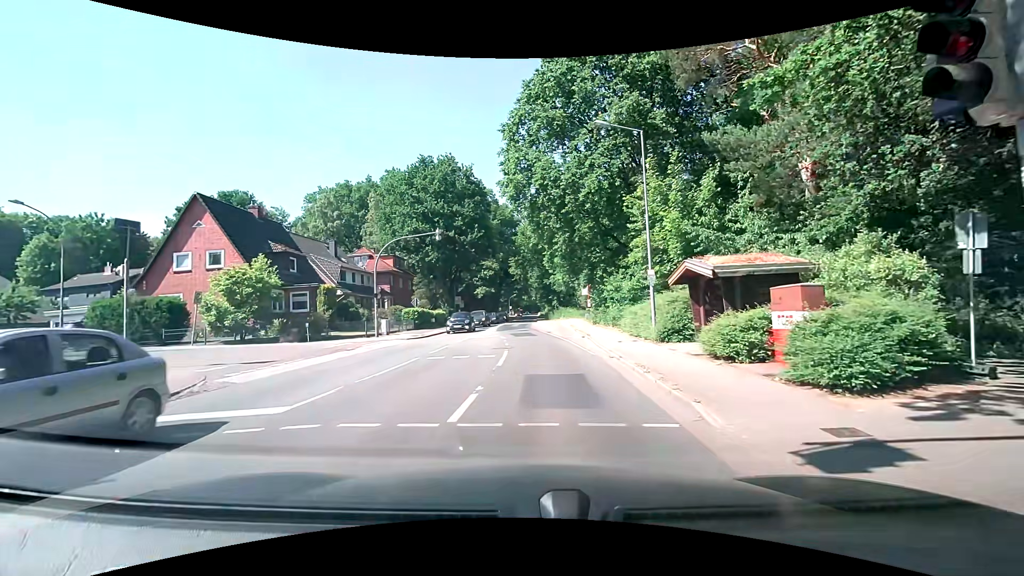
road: secondary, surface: asphalt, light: Day
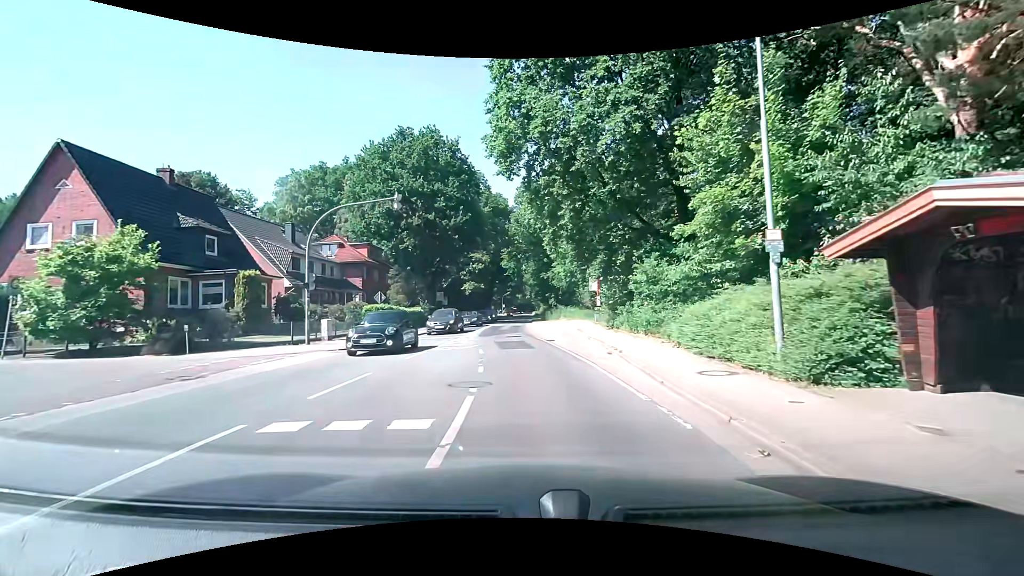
(-0.1, +9.6) m; +1°
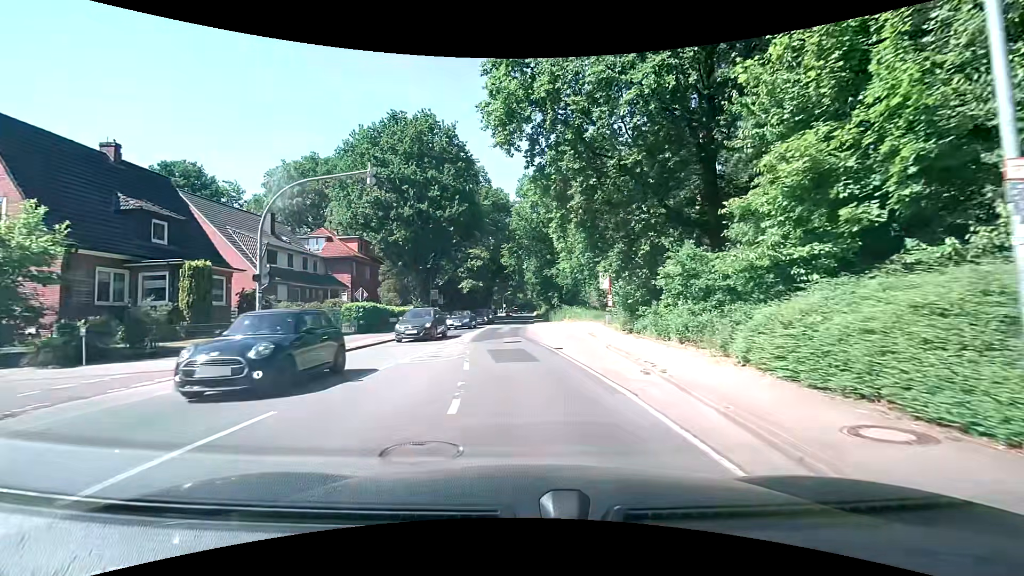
(0.0, +4.4) m; +2°
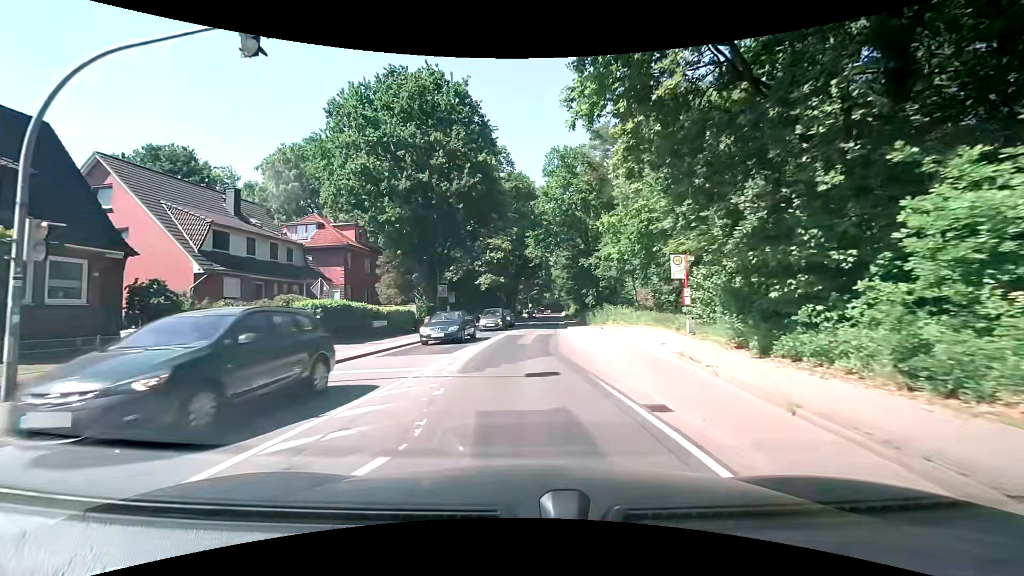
(-0.7, +10.3) m; -5°
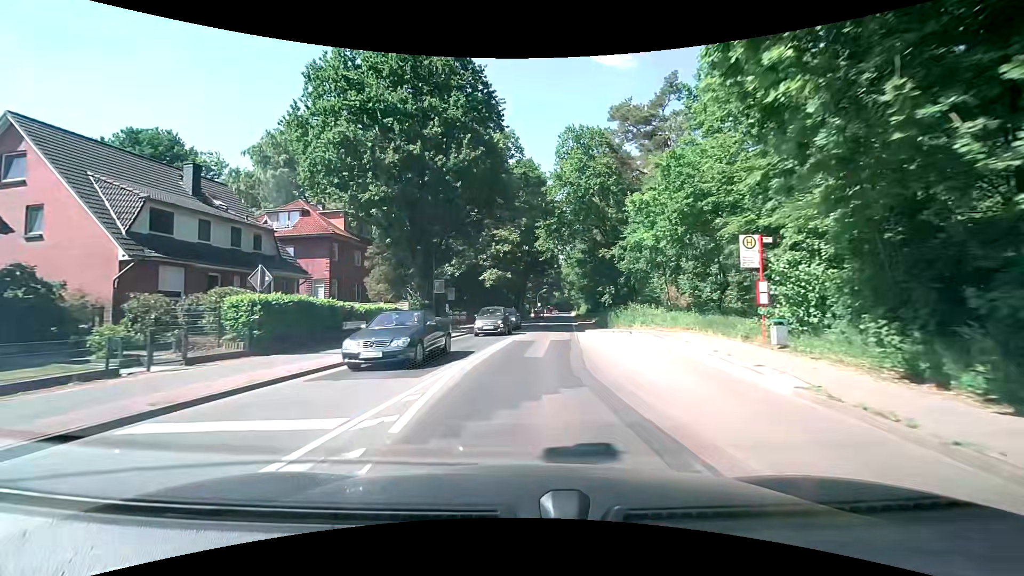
(-0.1, +5.7) m; -1°
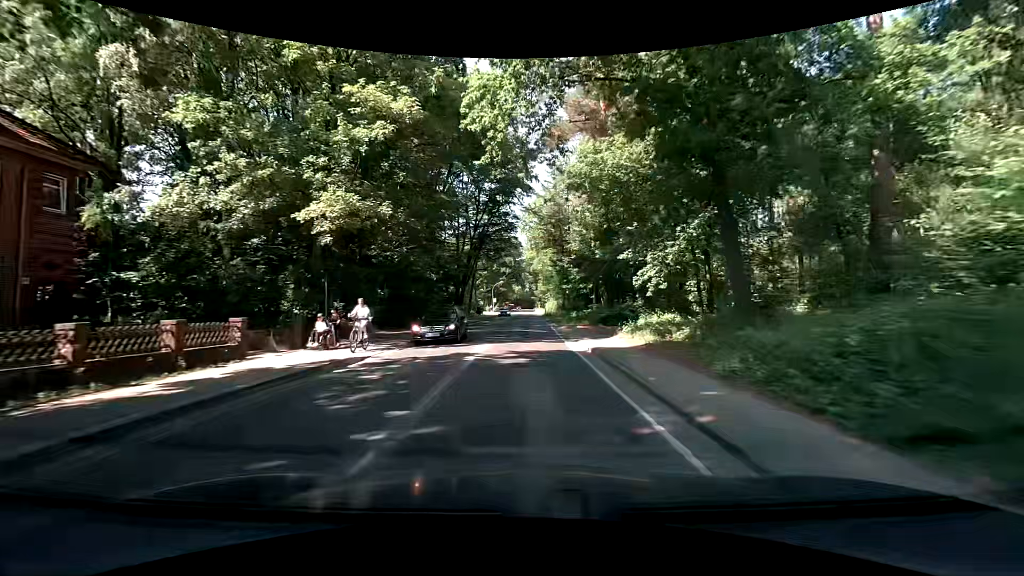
(+1.8, +32.9) m; +5°
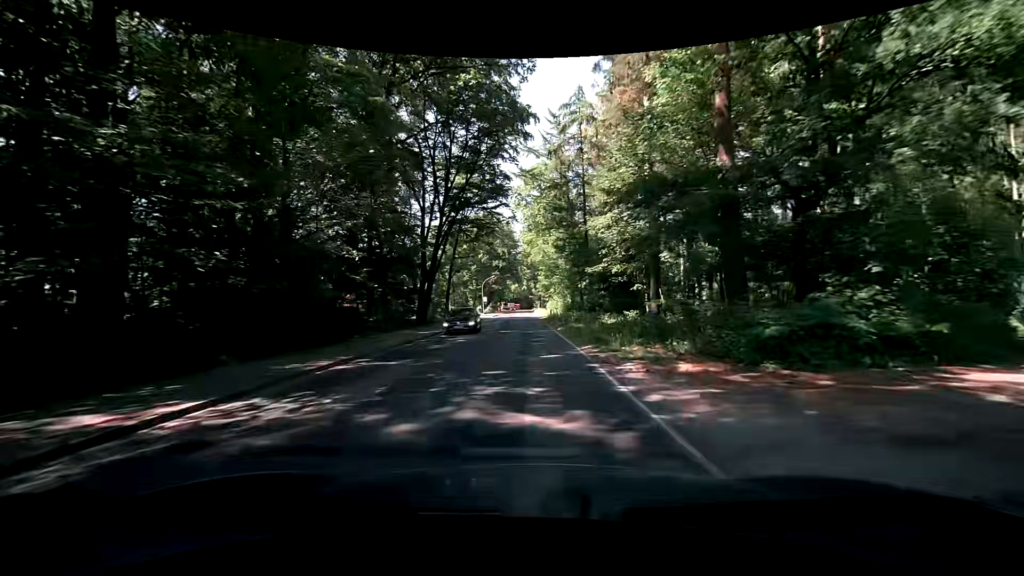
(0.0, +22.7) m; 0°
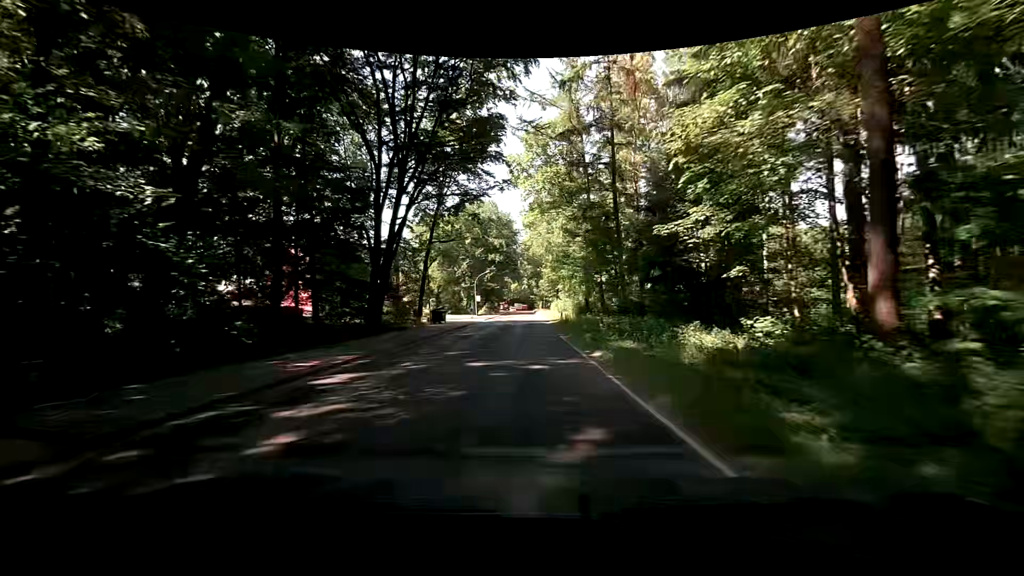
(+0.1, +15.7) m; 0°
(0, +10) (0, +20) (0, +30) (0, +40) (0, +50) (0, +60) (0, +70) (0, +80) (0, +90) (0, +100) m
